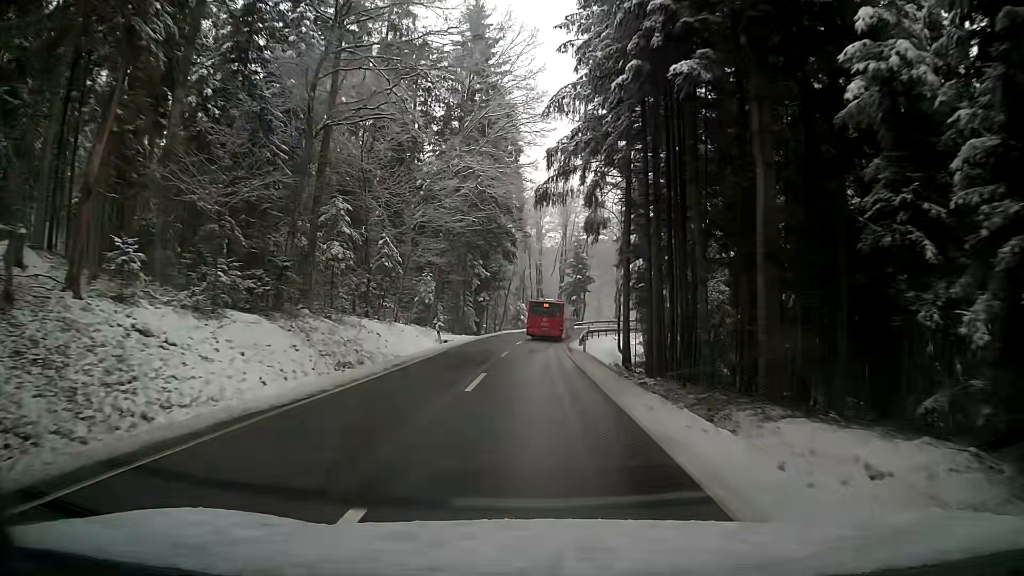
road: tertiary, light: Day
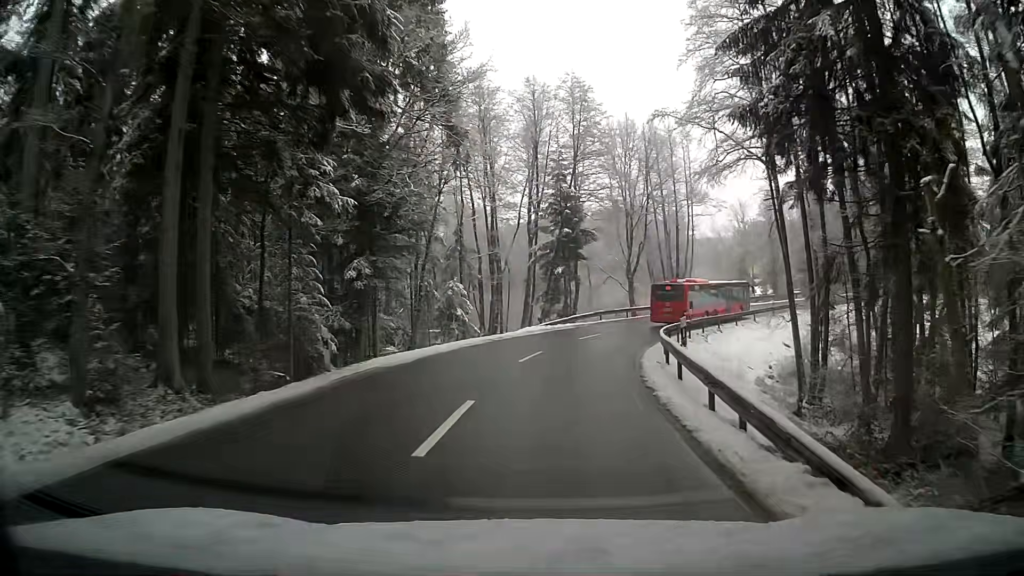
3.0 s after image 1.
(+1.8, +42.0) m; +6°
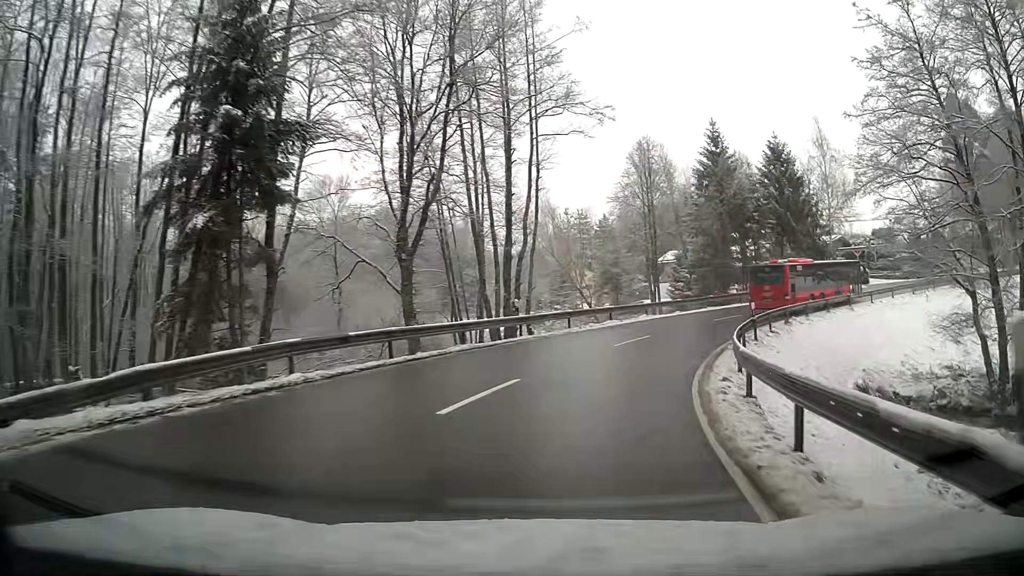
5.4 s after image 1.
(+4.8, +31.9) m; +20°
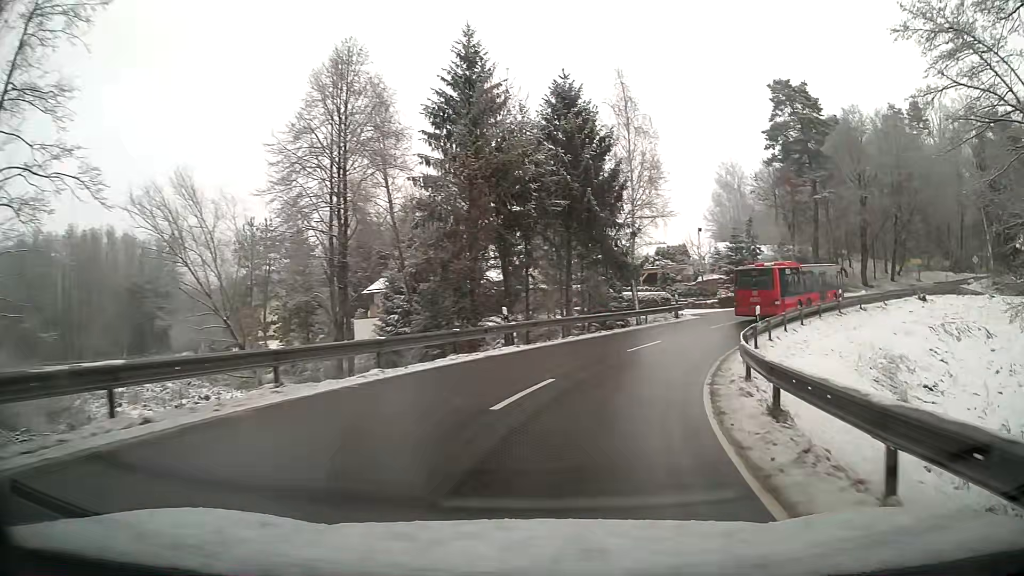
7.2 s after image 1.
(+4.4, +22.7) m; +23°
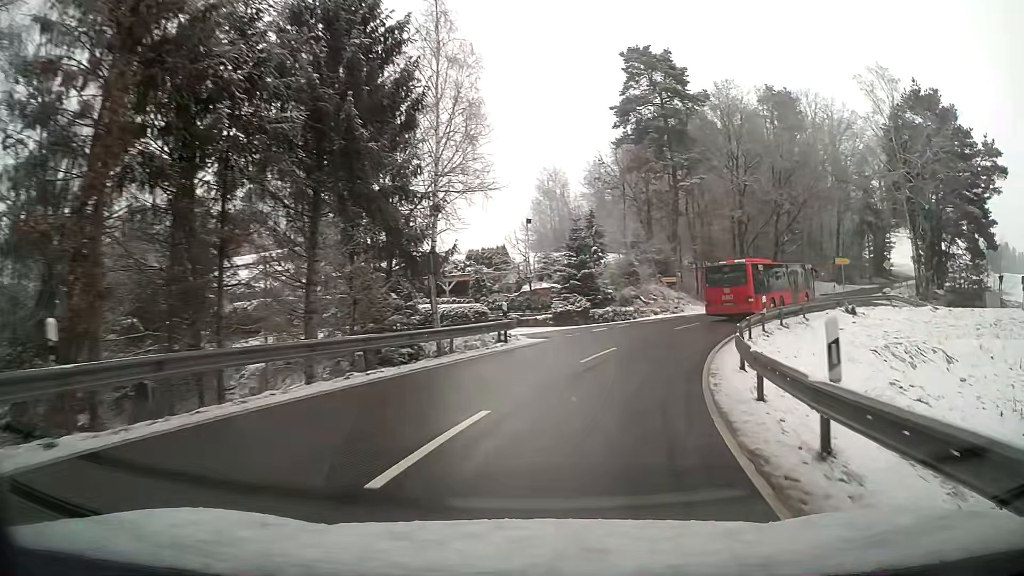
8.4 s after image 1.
(+2.2, +15.1) m; +16°
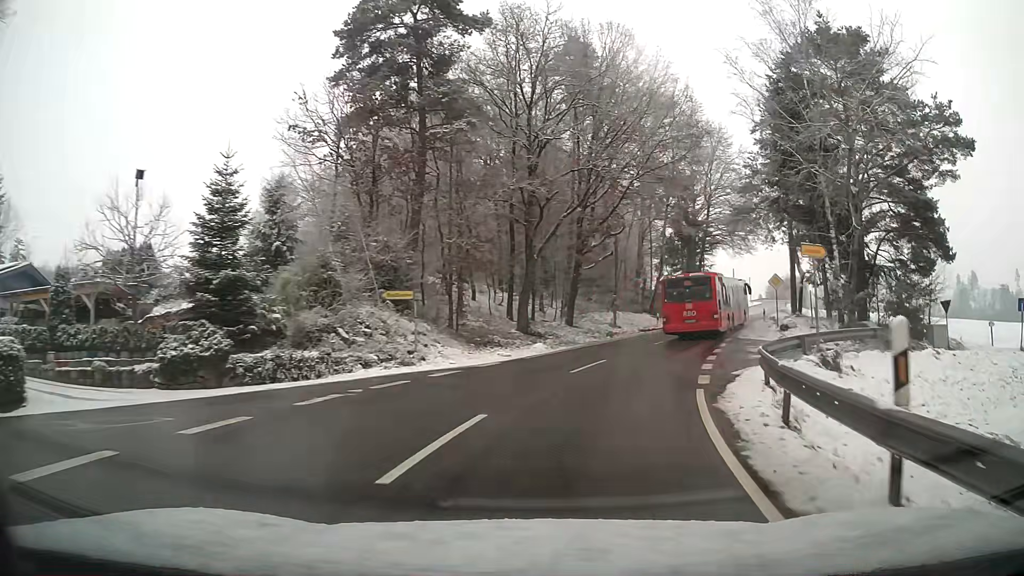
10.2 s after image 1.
(+4.2, +21.9) m; +22°
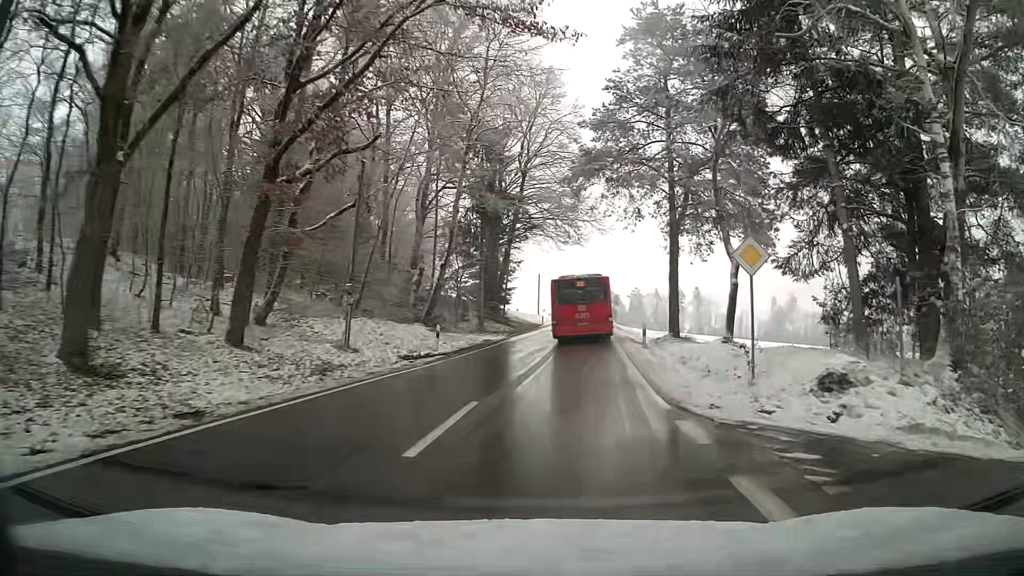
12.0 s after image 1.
(+3.4, +21.0) m; +17°
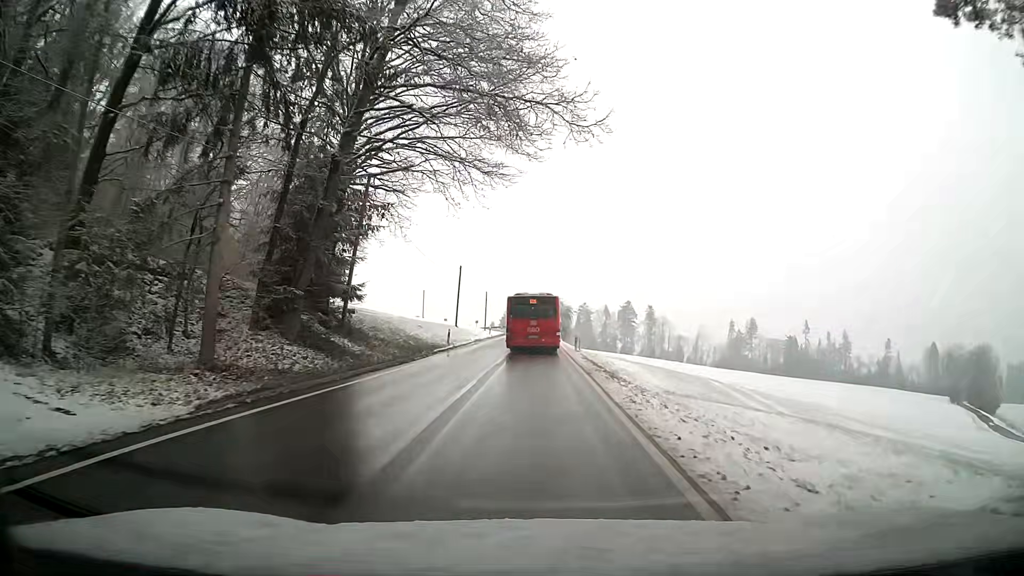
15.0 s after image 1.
(+1.7, +30.3) m; +4°
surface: asphalt
